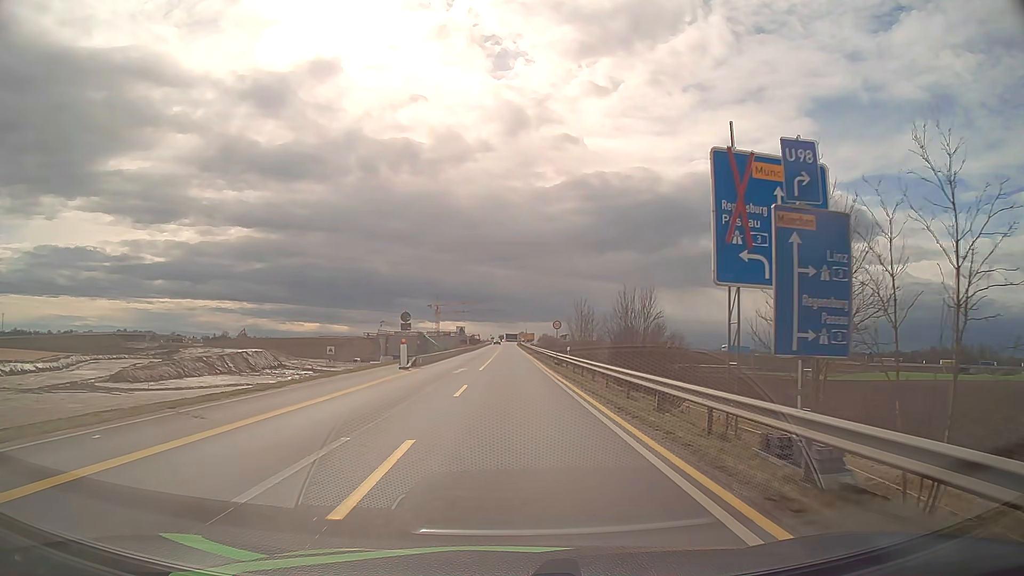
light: Day
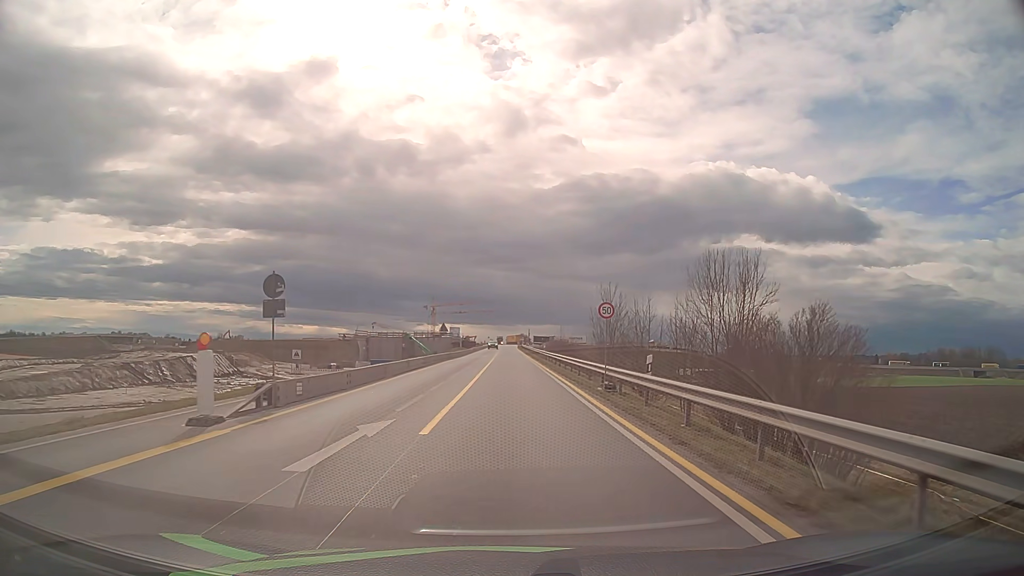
(0.0, +22.5) m; 0°
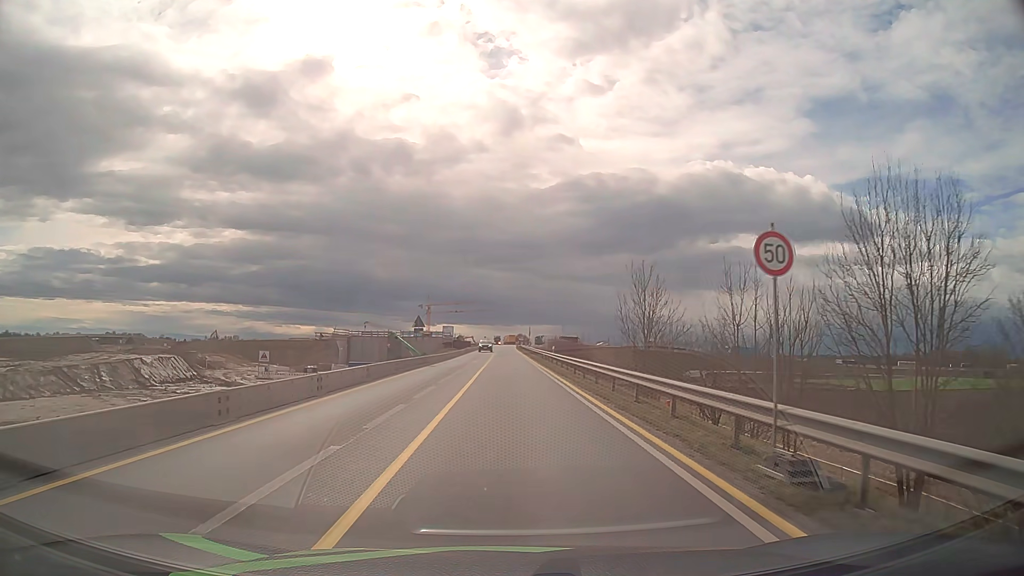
(0.0, +15.1) m; 0°
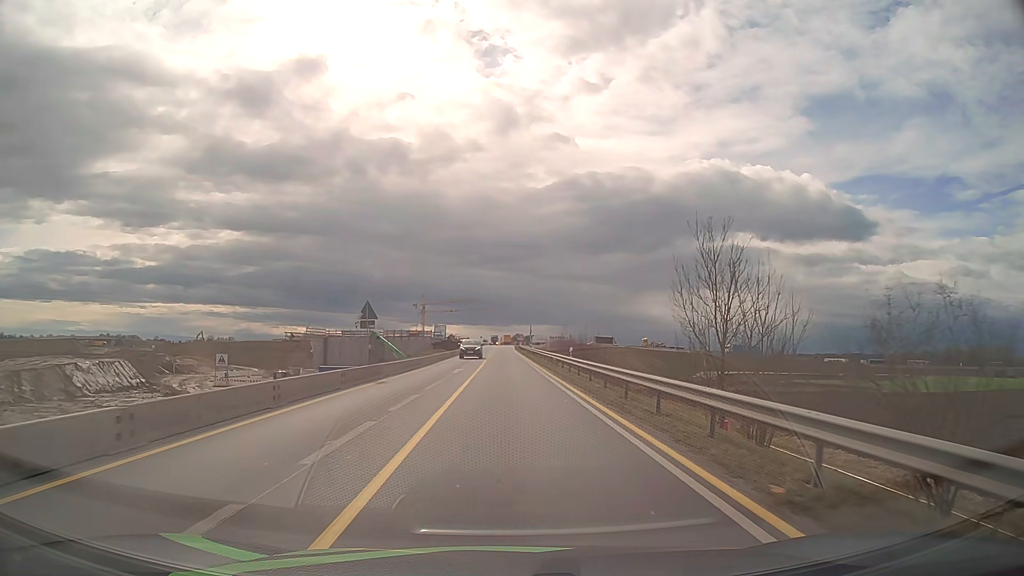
(0.0, +15.1) m; 0°
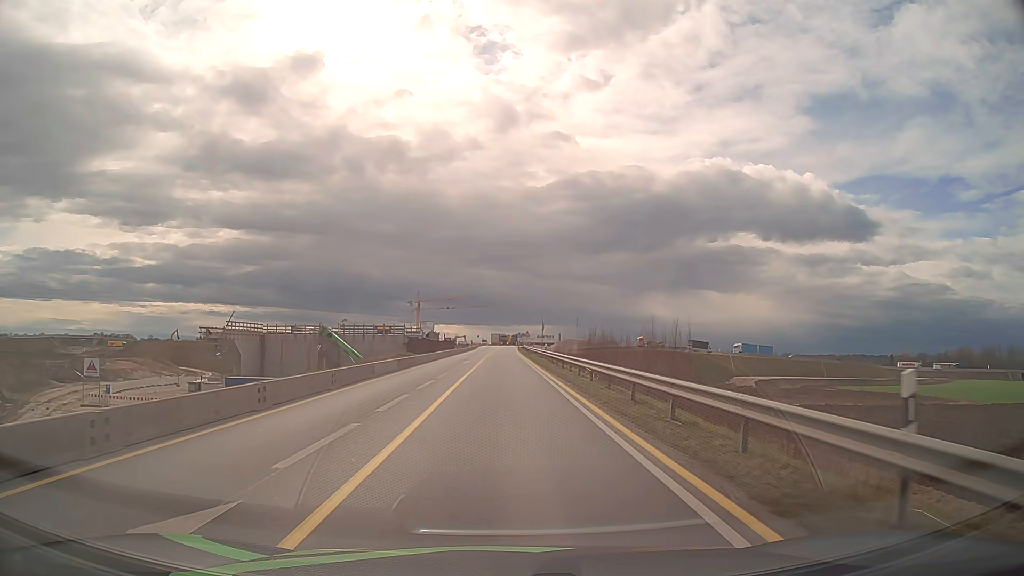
(+0.1, +30.4) m; 0°
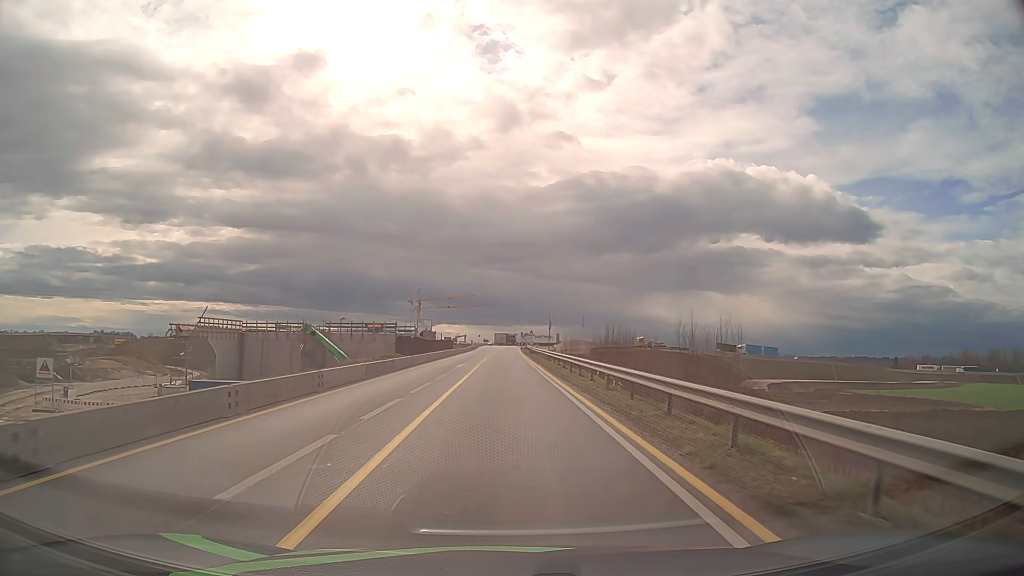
(0.0, +7.6) m; 0°
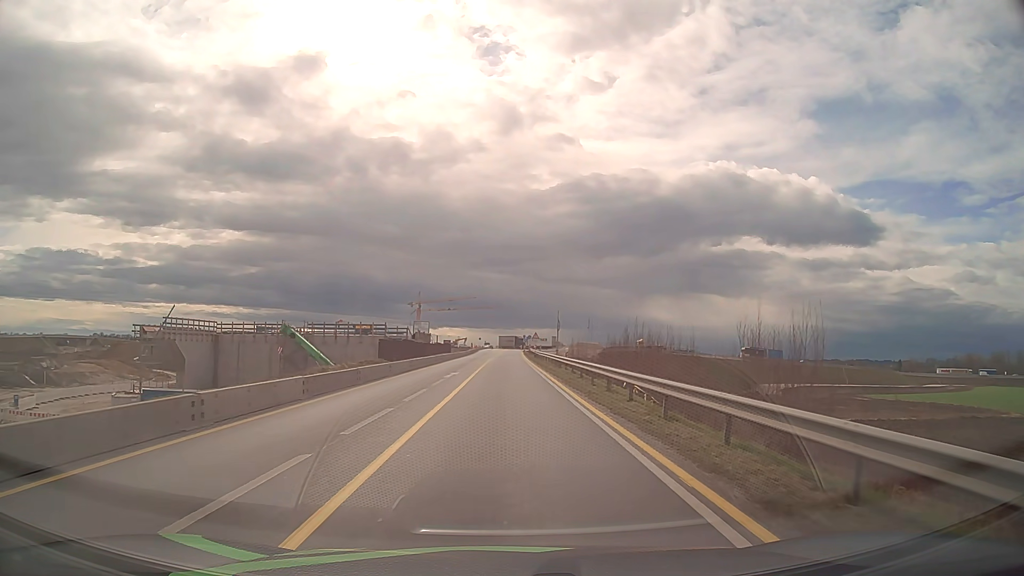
(0.0, +7.6) m; 0°
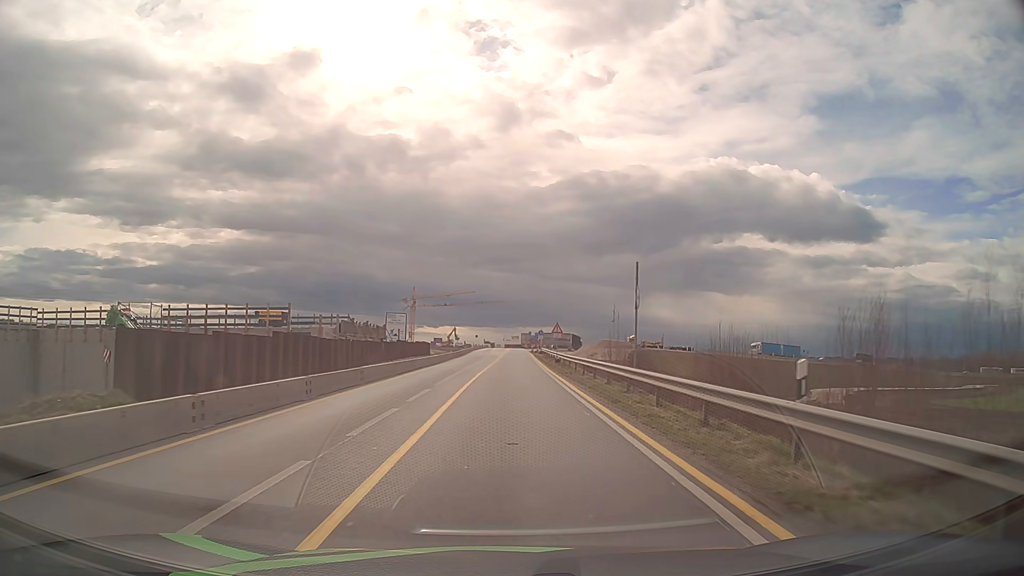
(0.0, +30.4) m; 0°
(0, +10) (0, +20) (0, +30) (0, +40) (0, +50) (+1, +60) (+1, +70) (+1, +80) (+1, +90) (+2, +100) m
